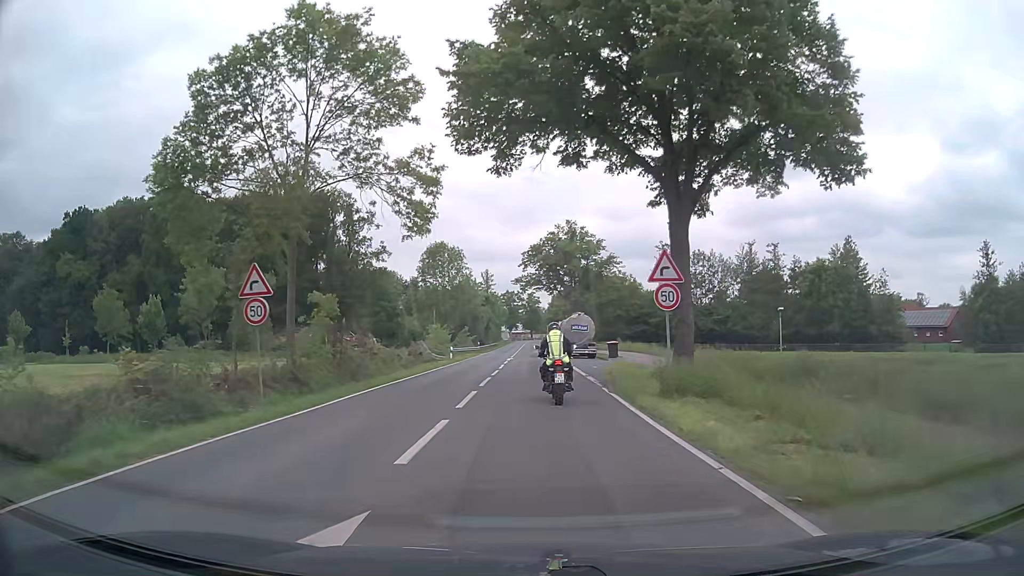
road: secondary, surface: asphalt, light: Day
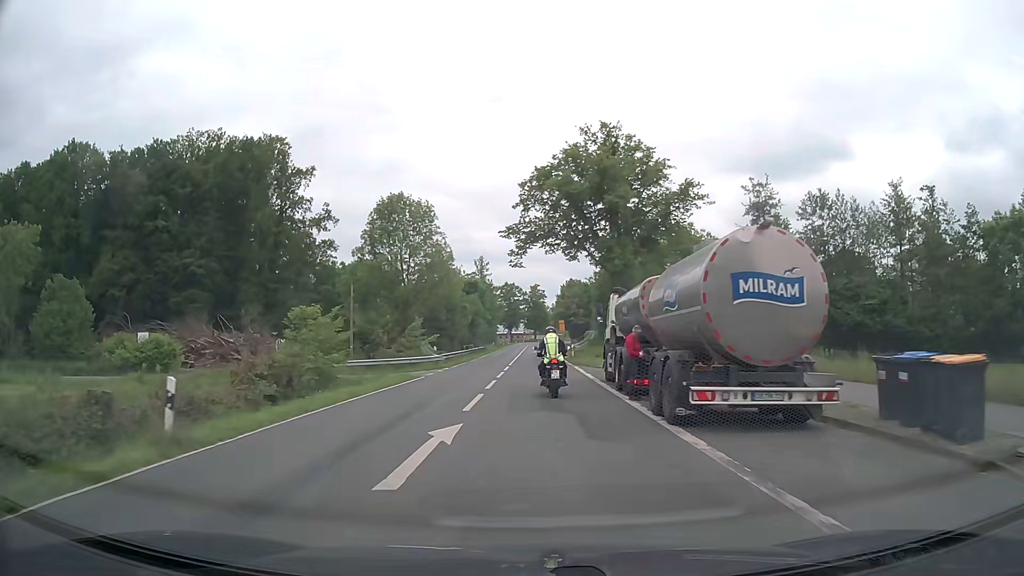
(0.0, +37.2) m; 0°
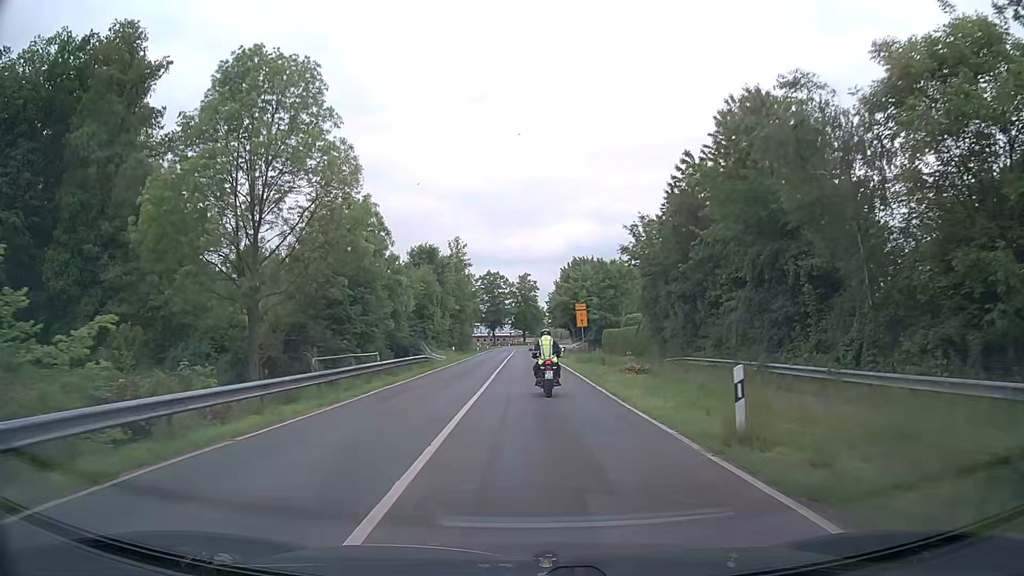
(-0.1, +38.0) m; +1°
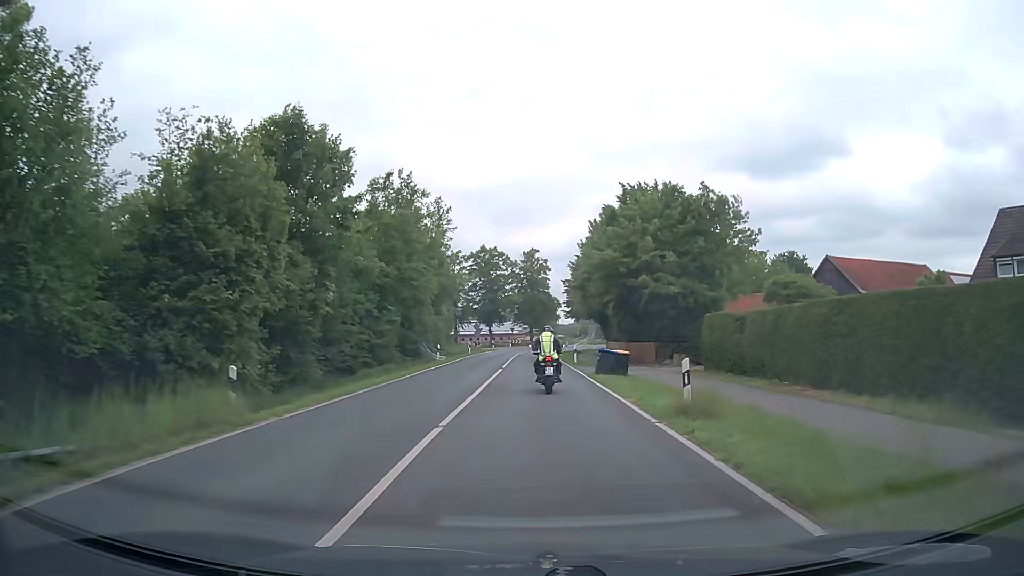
(+0.1, +38.7) m; 0°
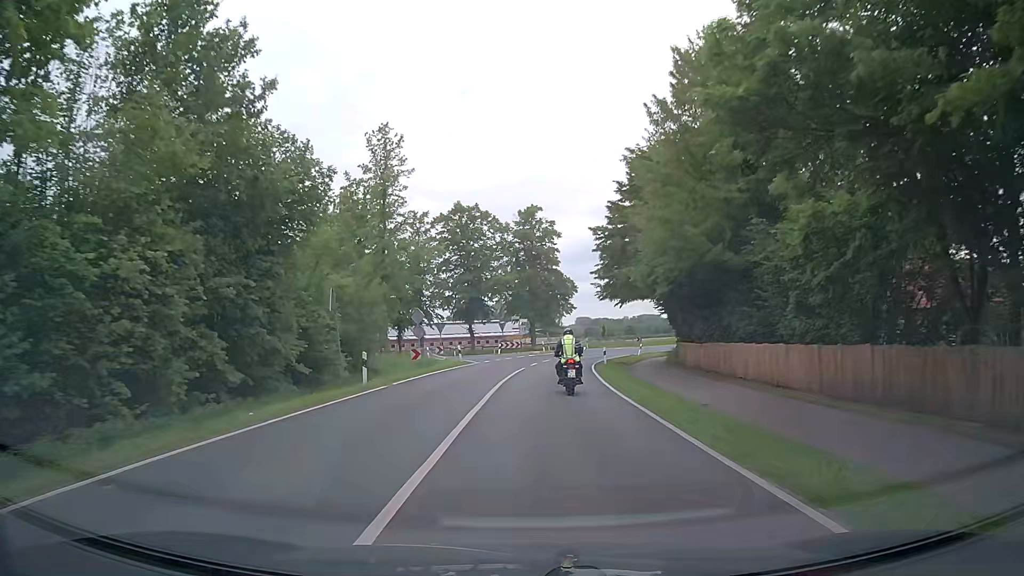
(-0.1, +37.9) m; +1°
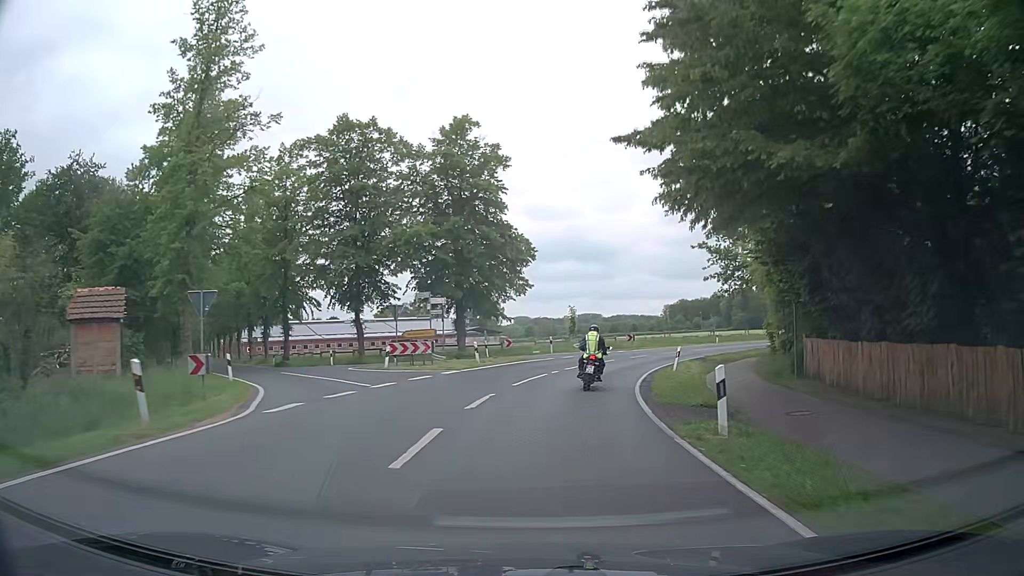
(+0.4, +30.0) m; +4°
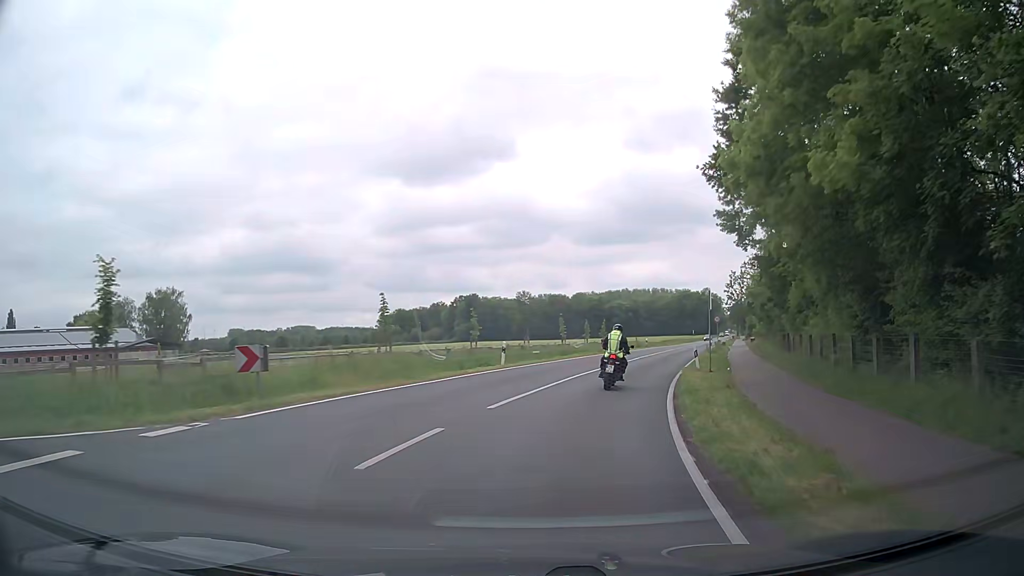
(+7.0, +36.6) m; +25°
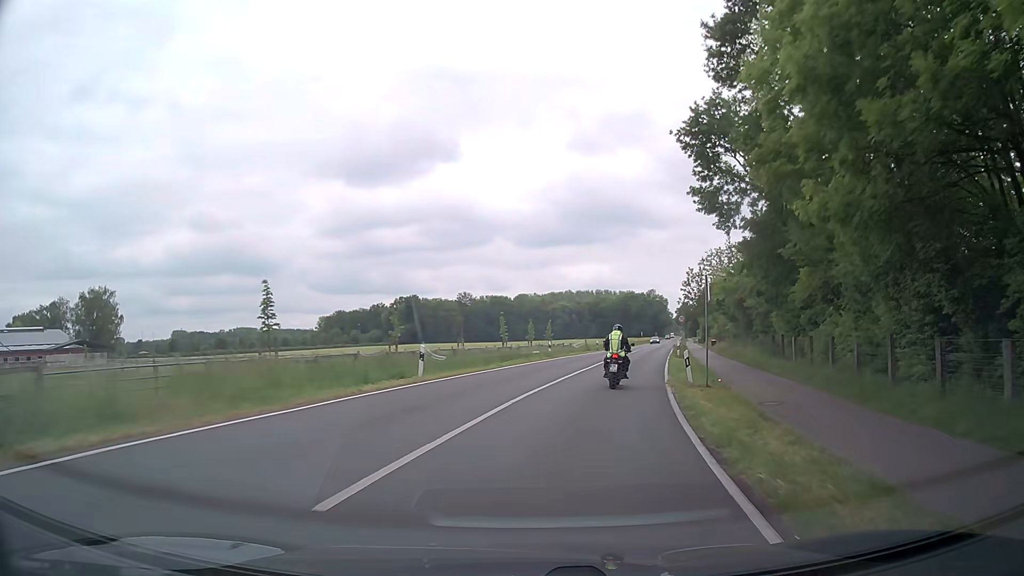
(+0.2, +7.5) m; +5°
(0, +10) (+2, +20) (+4, +30) (+6, +39) (+8, +49) (+10, +59) (+12, +69) (+14, +79) (+16, +88) (+19, +98) m
